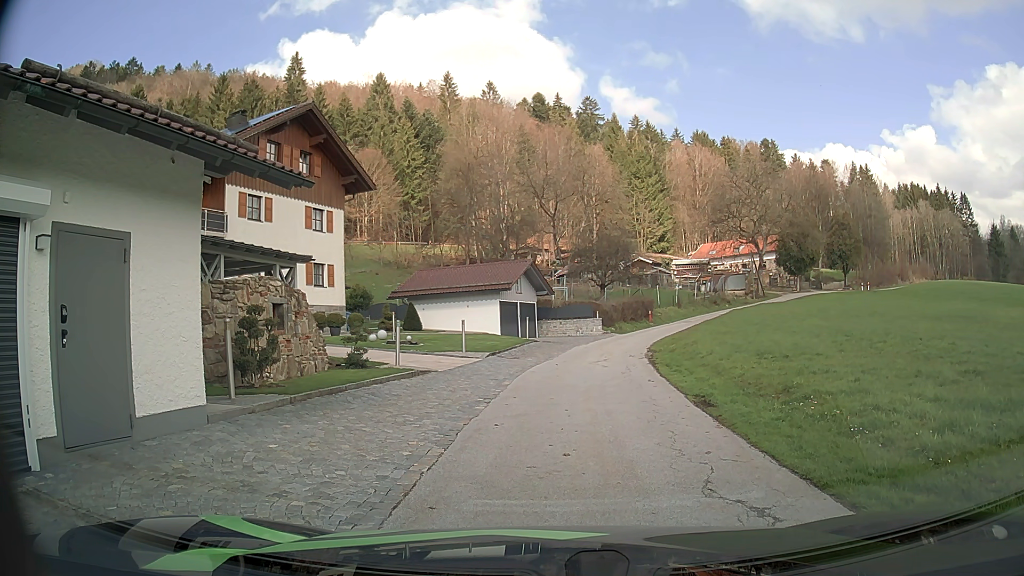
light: Day
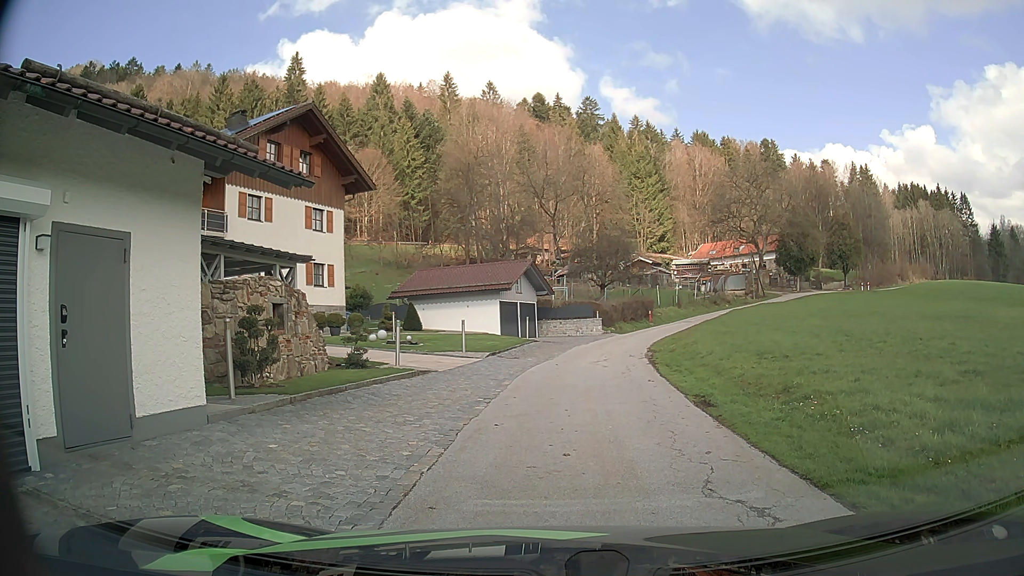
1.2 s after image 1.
(0.0, 0.0) m; 0°
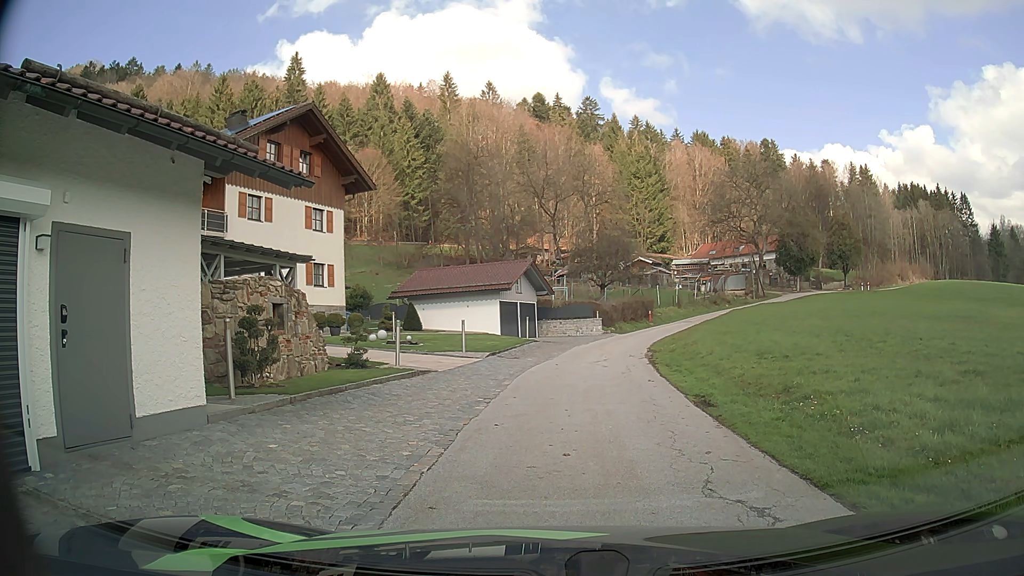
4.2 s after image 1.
(0.0, 0.0) m; 0°
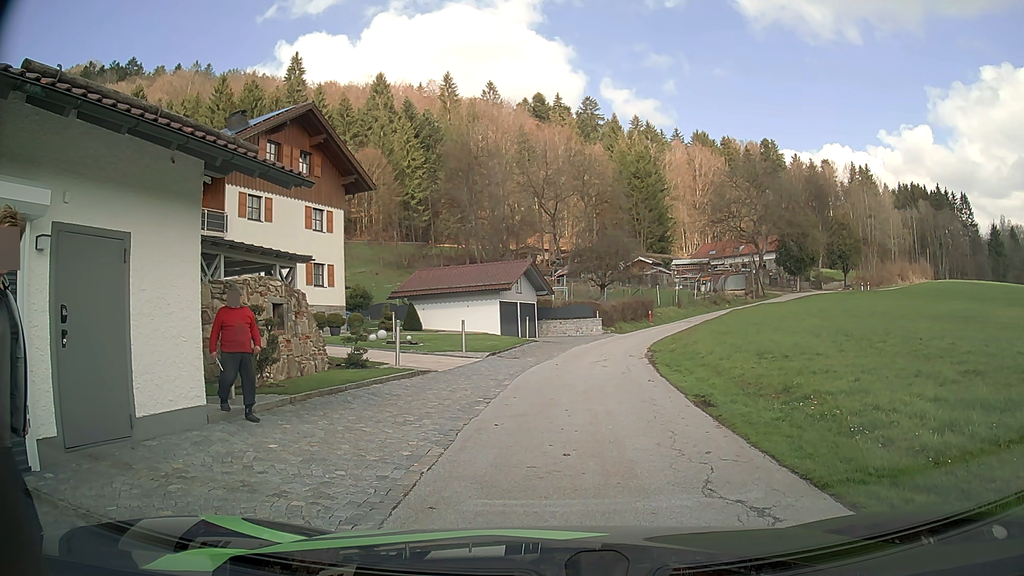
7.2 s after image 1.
(0.0, 0.0) m; 0°
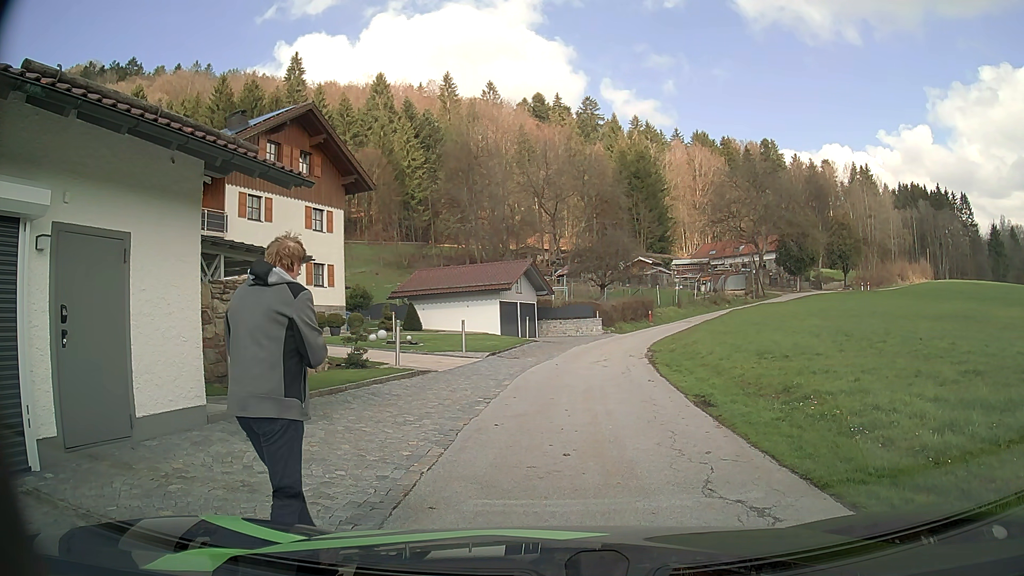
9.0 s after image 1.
(0.0, 0.0) m; 0°
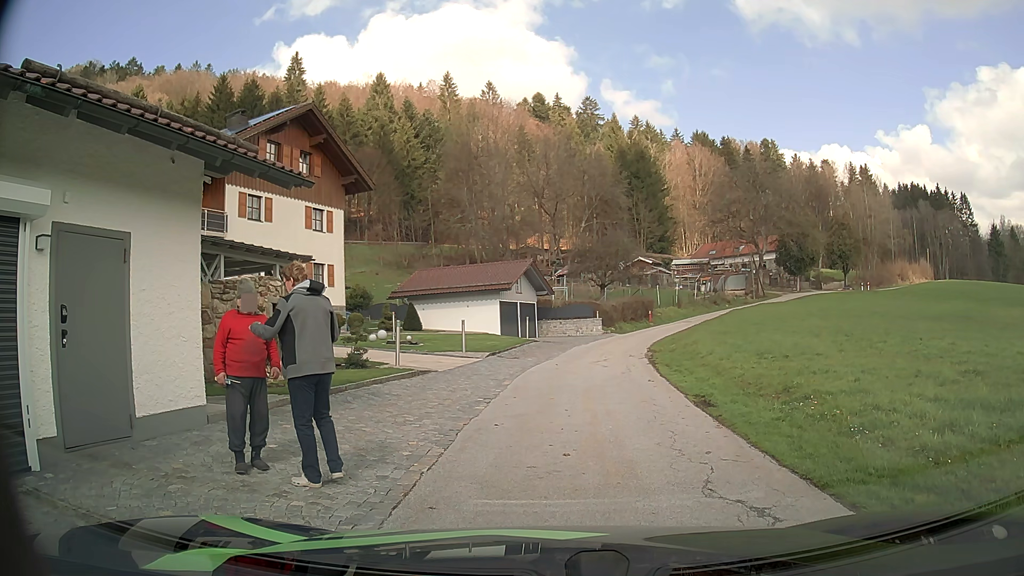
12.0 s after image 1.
(0.0, 0.0) m; 0°
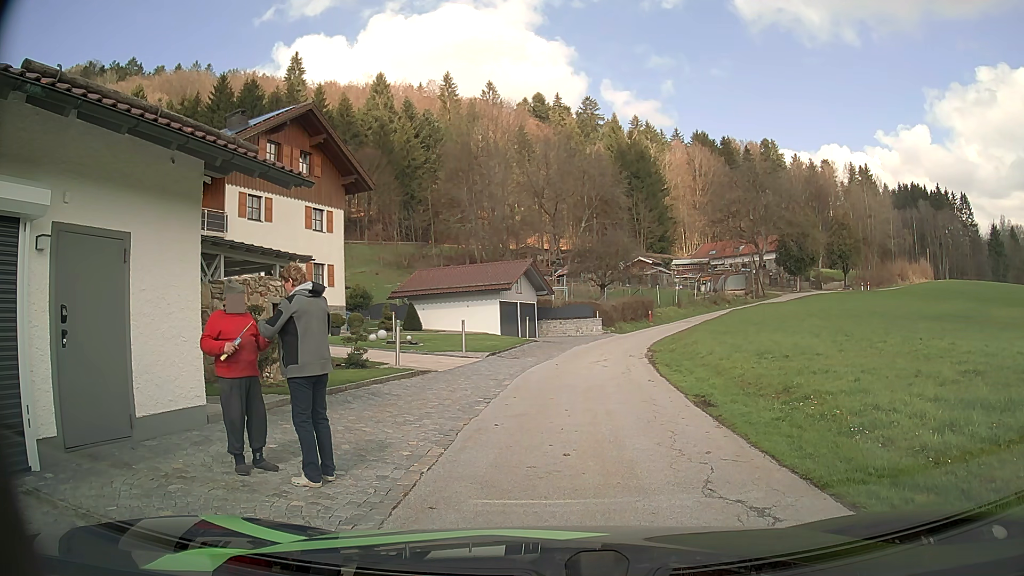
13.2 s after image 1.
(0.0, 0.0) m; 0°
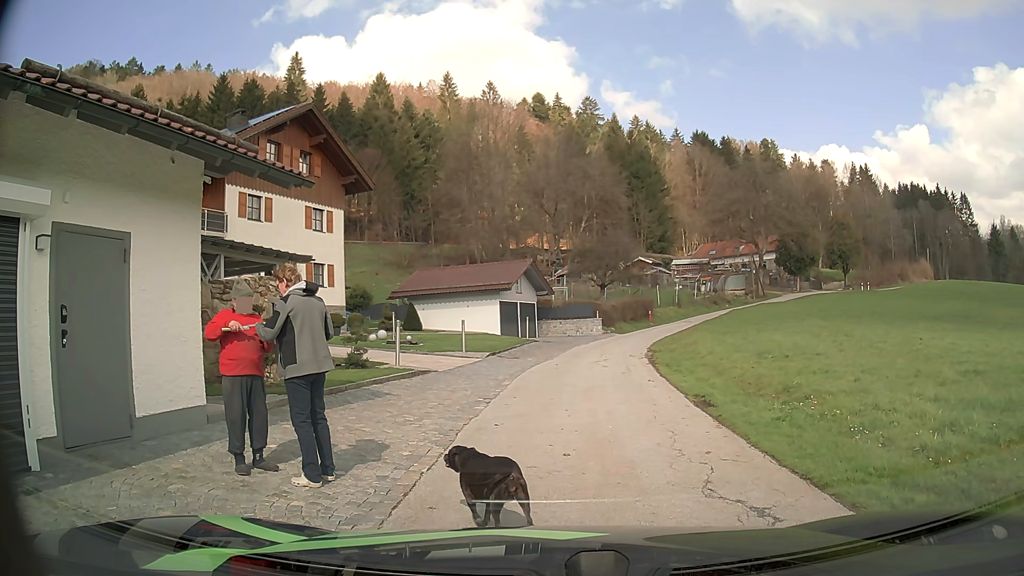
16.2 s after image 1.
(0.0, 0.0) m; 0°
